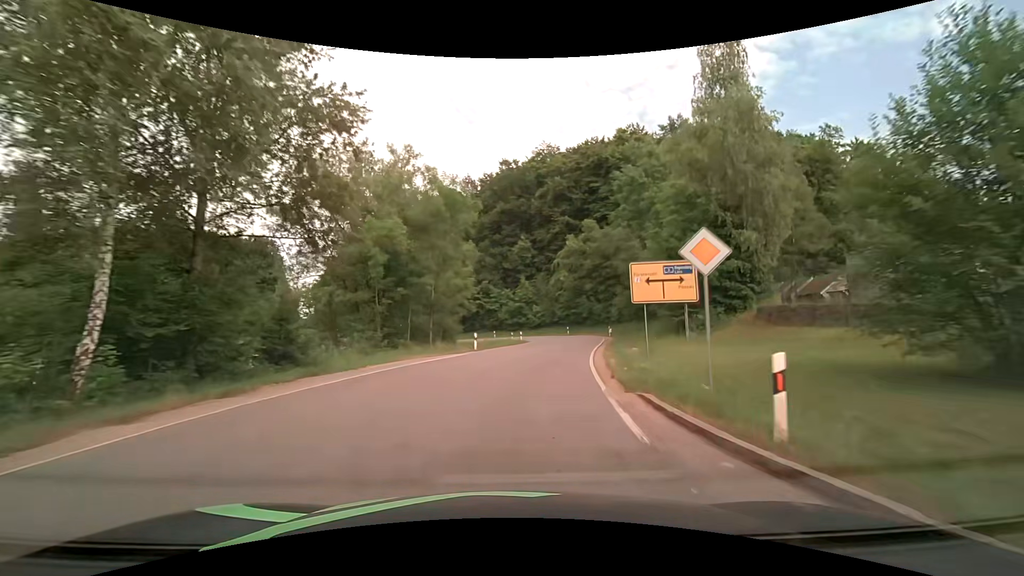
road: tertiary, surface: asphalt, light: Day
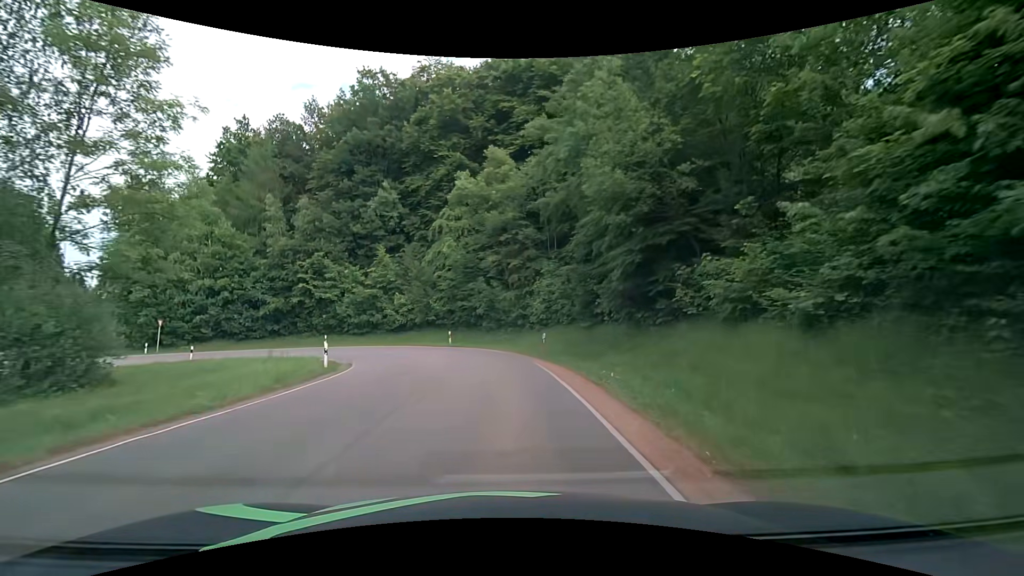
(+3.4, +29.2) m; +13°
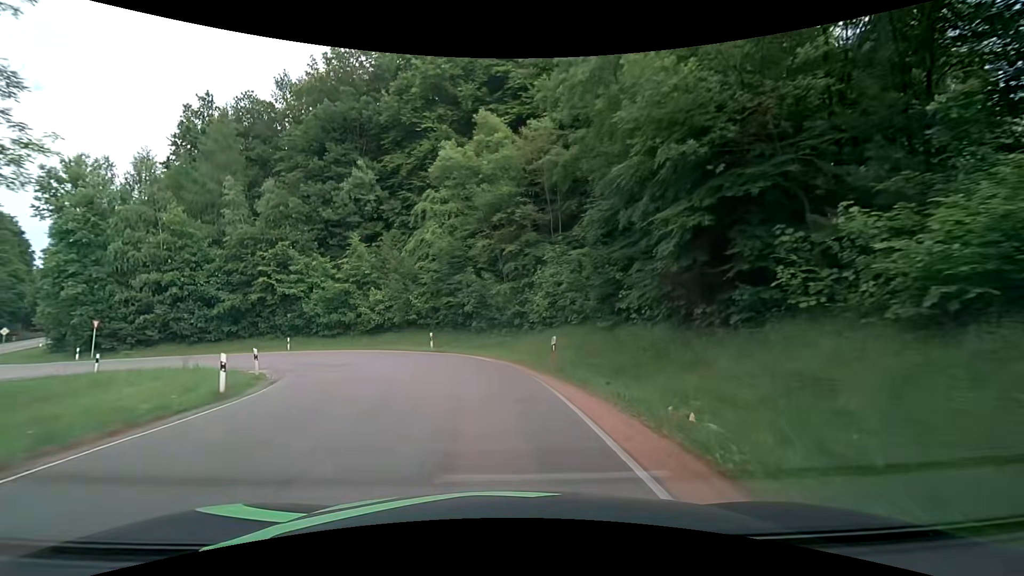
(0.0, +6.6) m; 0°
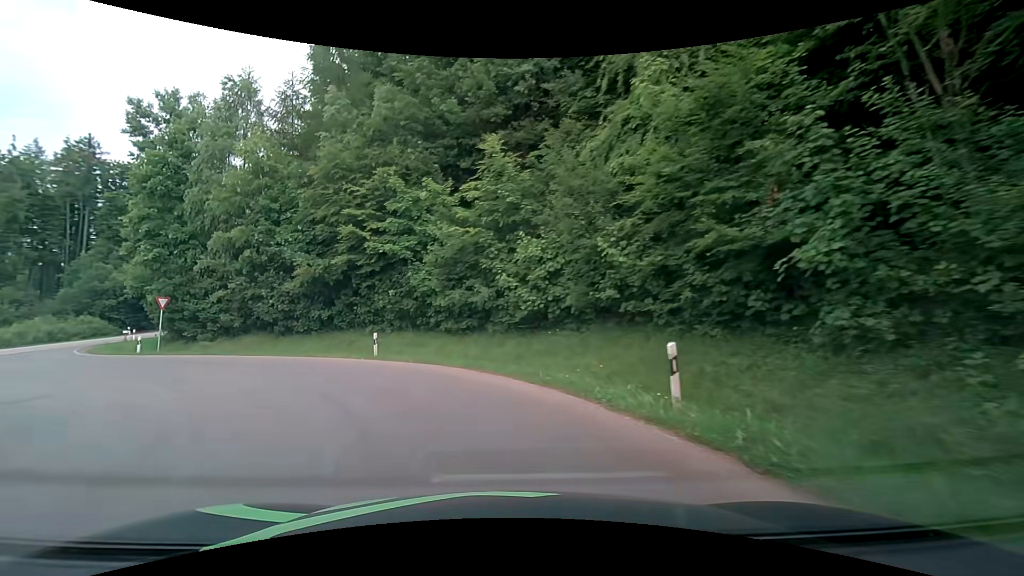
(-2.8, +22.7) m; -22°
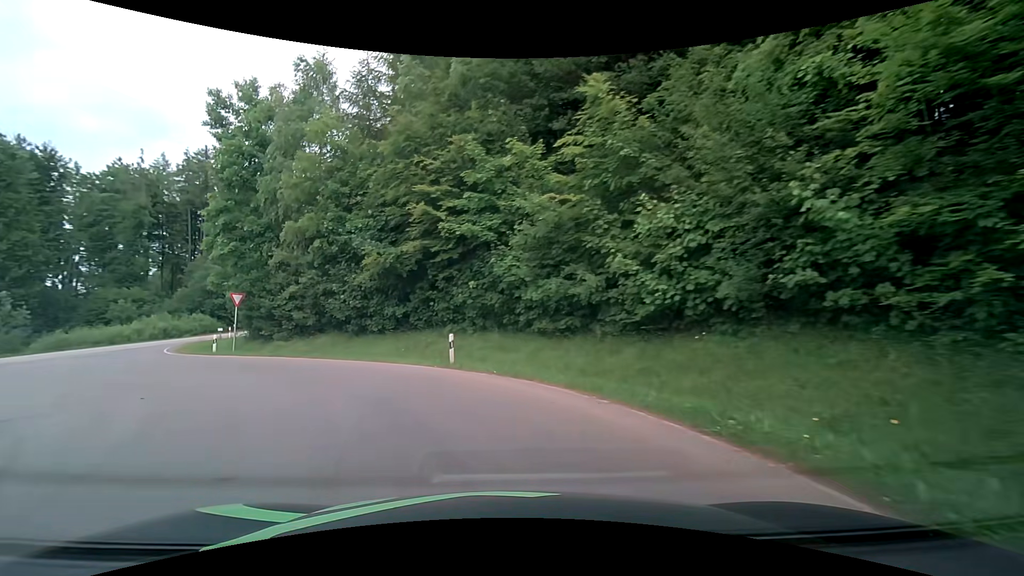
(-0.4, +4.9) m; -9°
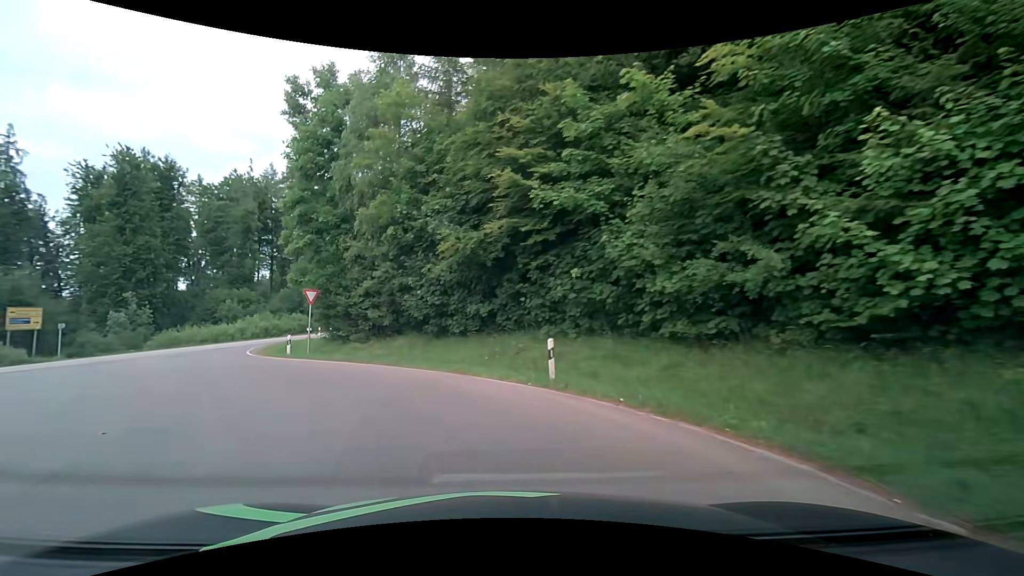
(-0.4, +4.7) m; -11°
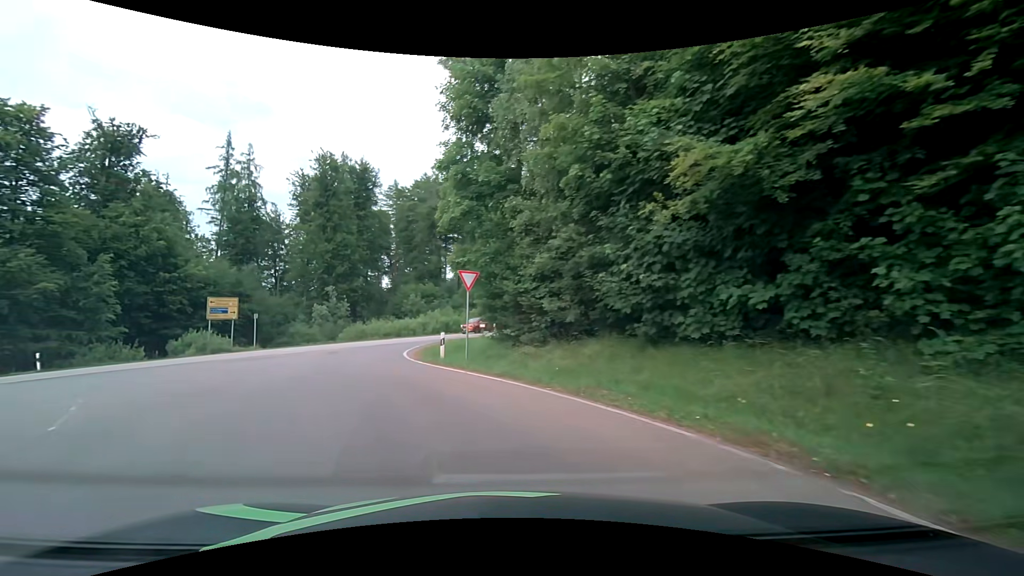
(-1.5, +8.5) m; -21°
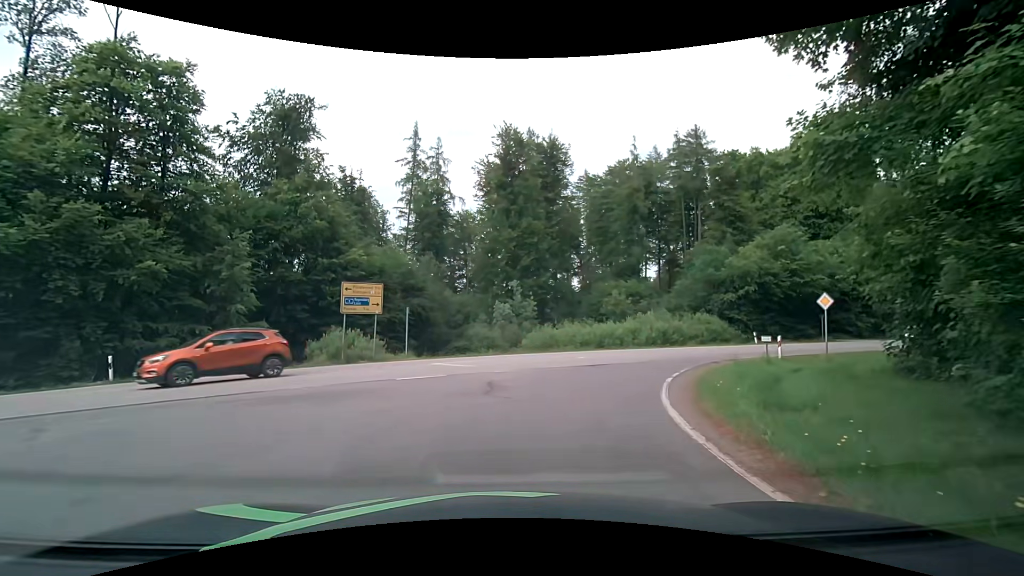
(-3.7, +14.6) m; -22°
